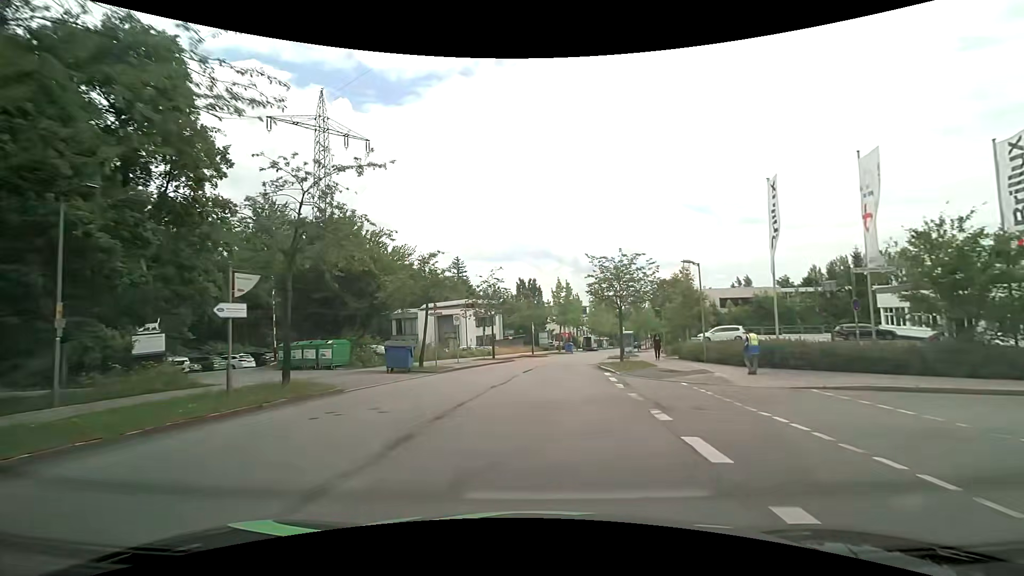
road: residential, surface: asphalt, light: Day
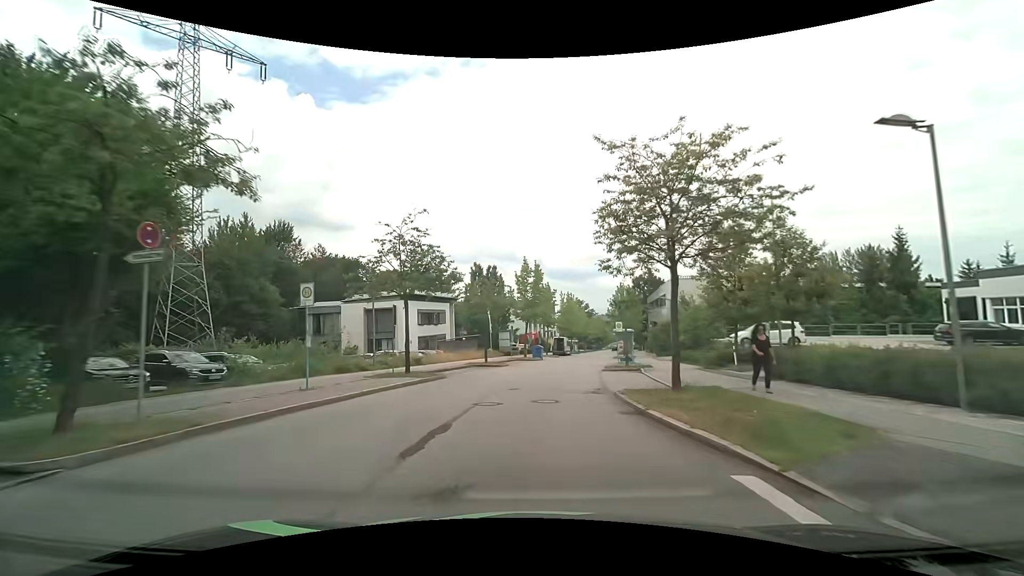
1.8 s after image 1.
(+0.6, +17.5) m; +4°
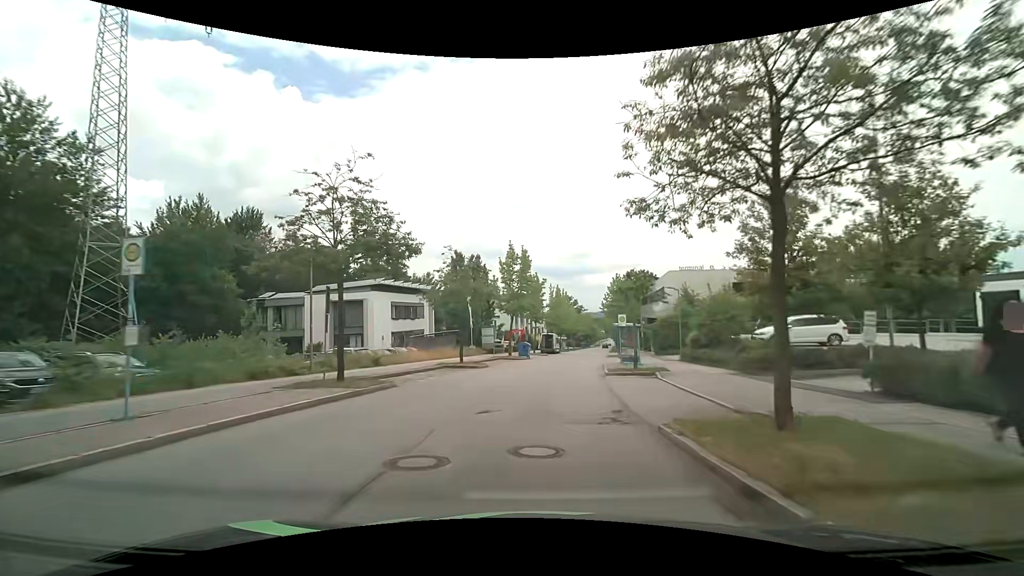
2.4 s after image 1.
(+0.1, +6.0) m; +2°
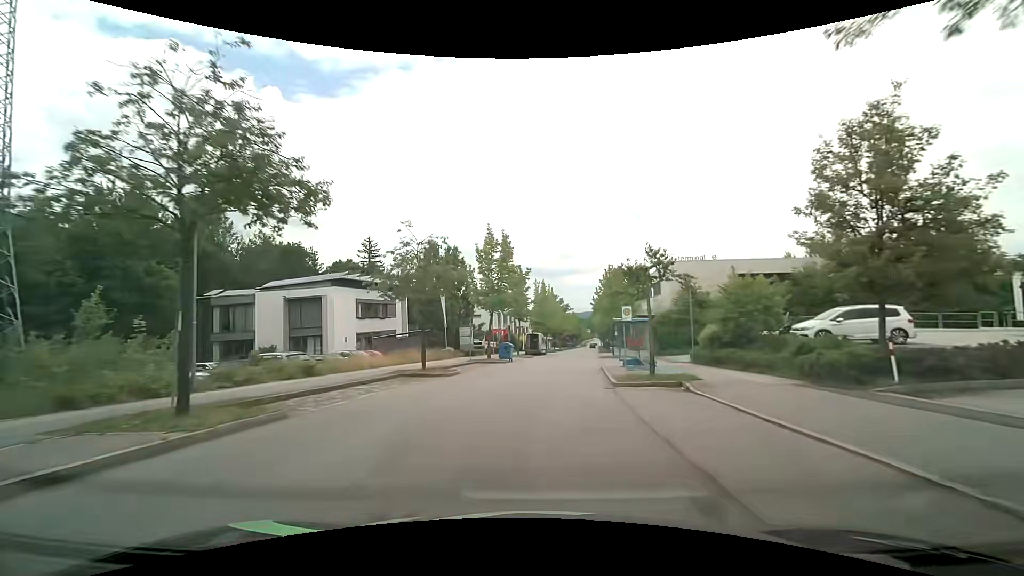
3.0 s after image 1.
(+0.1, +6.1) m; +1°
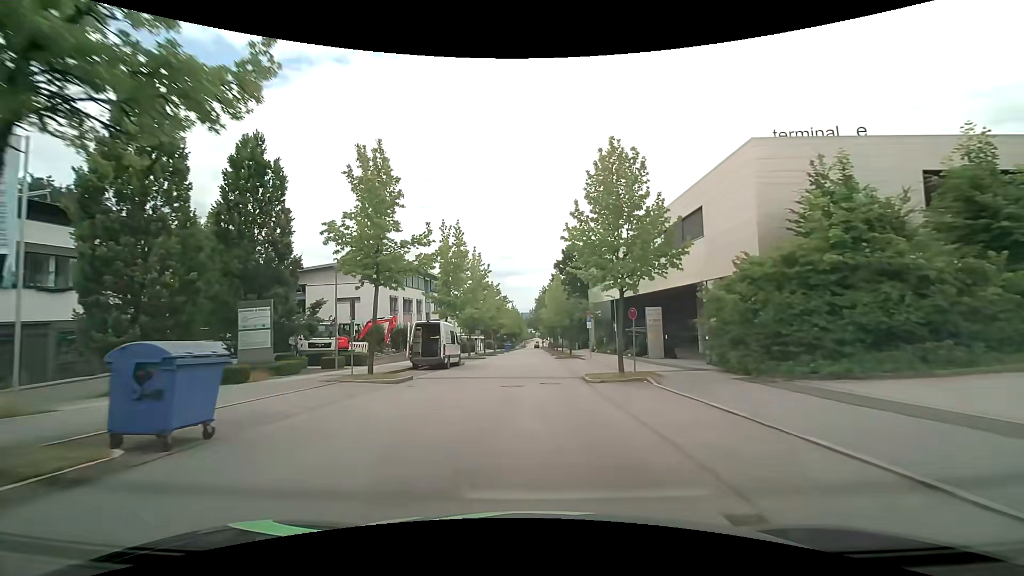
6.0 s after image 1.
(+2.2, +31.2) m; +7°
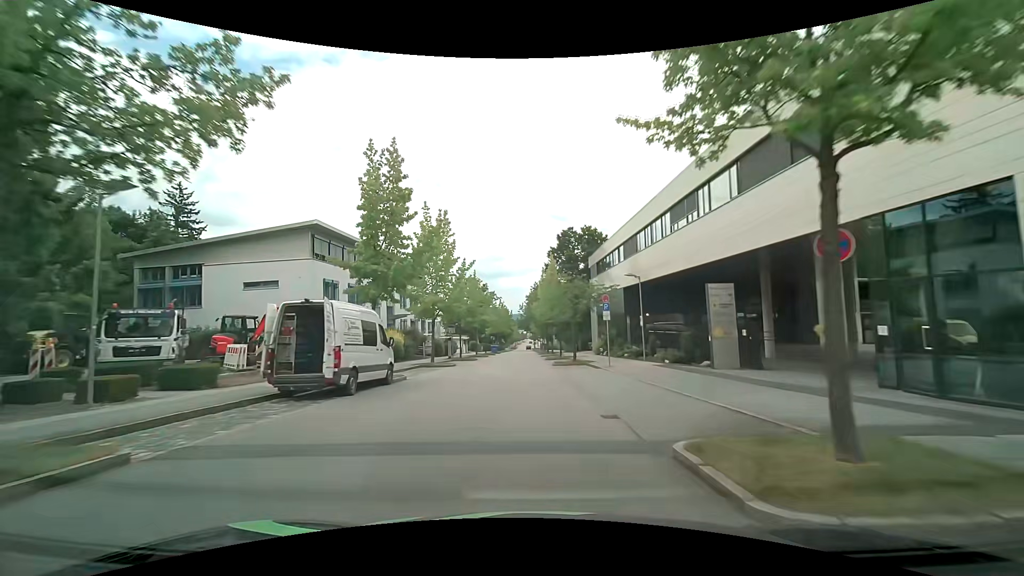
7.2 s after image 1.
(+0.2, +13.7) m; +1°
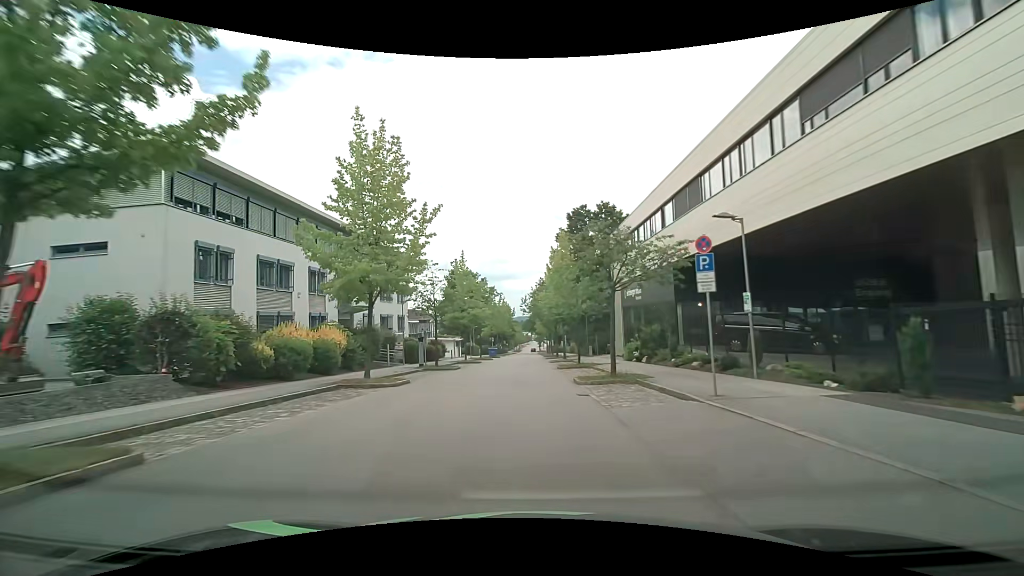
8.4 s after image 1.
(-0.1, +14.2) m; -1°
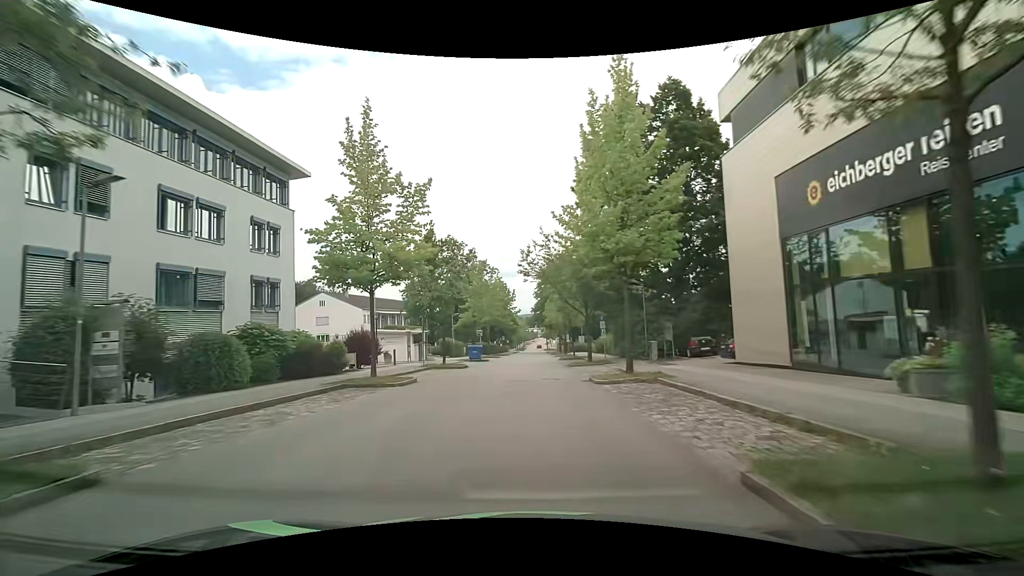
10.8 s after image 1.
(-0.2, +29.3) m; 0°
(0, +10) (0, +20) (0, +30) (0, +40) (0, +50) (+1, +60) (+1, +70) (+1, +80) (+1, +90) (+1, +100) m
